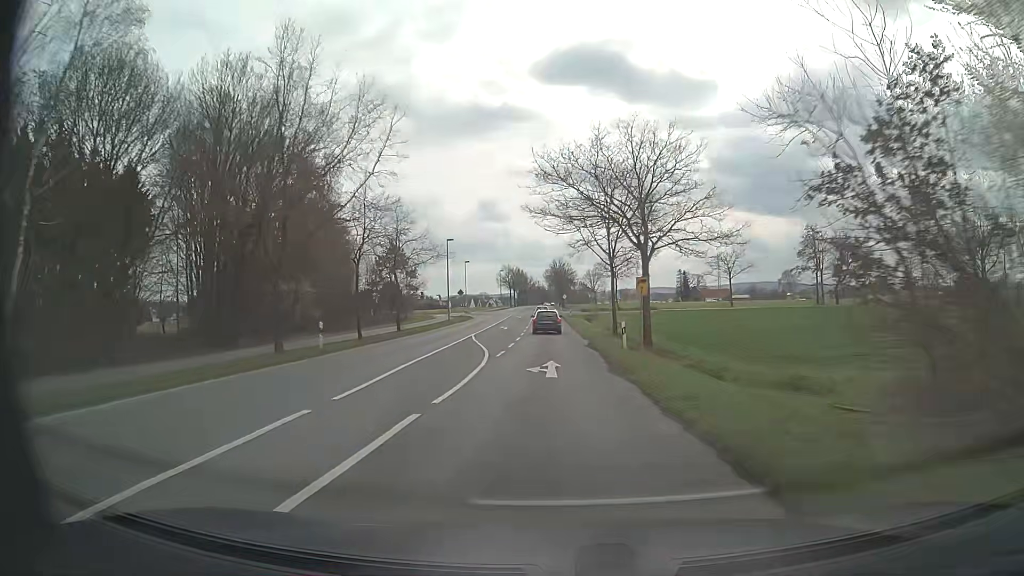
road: secondary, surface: asphalt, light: Day
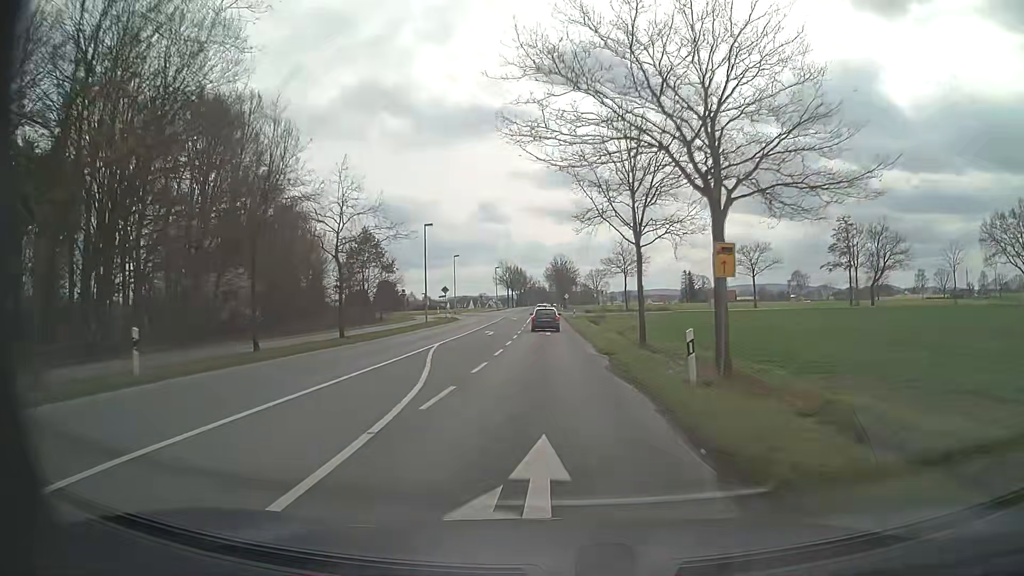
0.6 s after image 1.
(-0.1, +12.1) m; 0°
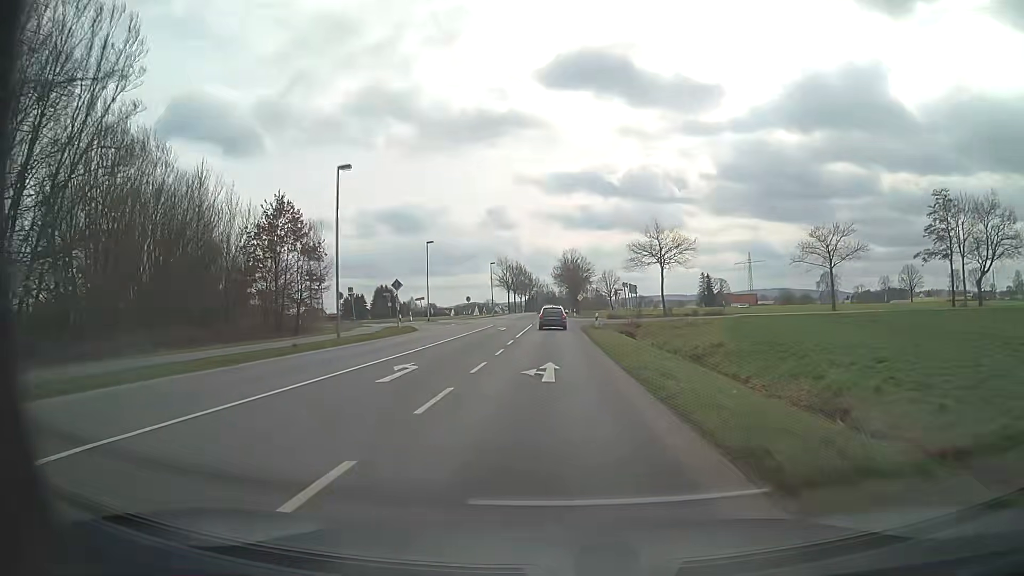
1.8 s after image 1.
(-0.2, +24.5) m; -1°
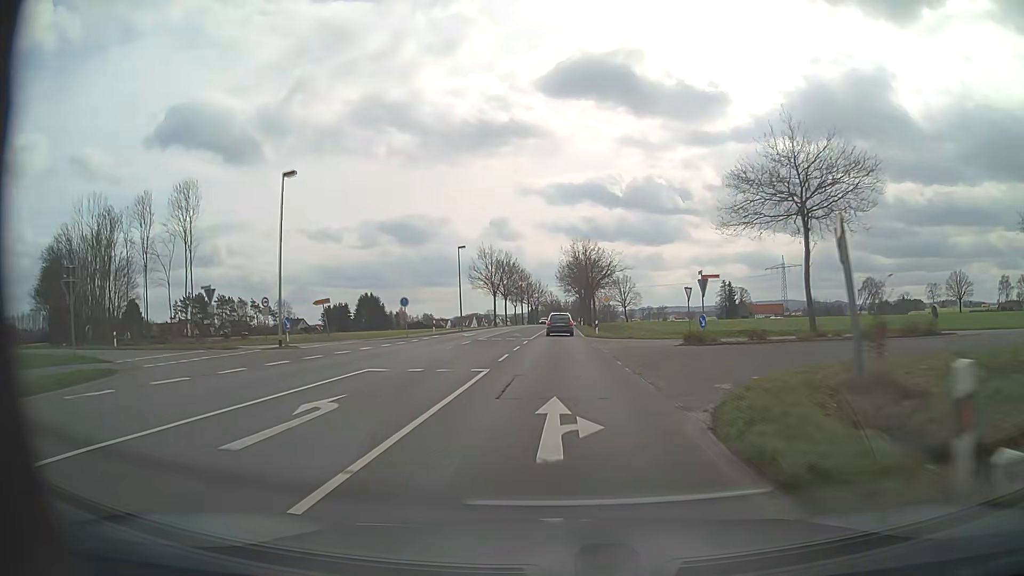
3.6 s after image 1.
(-0.2, +37.0) m; 0°
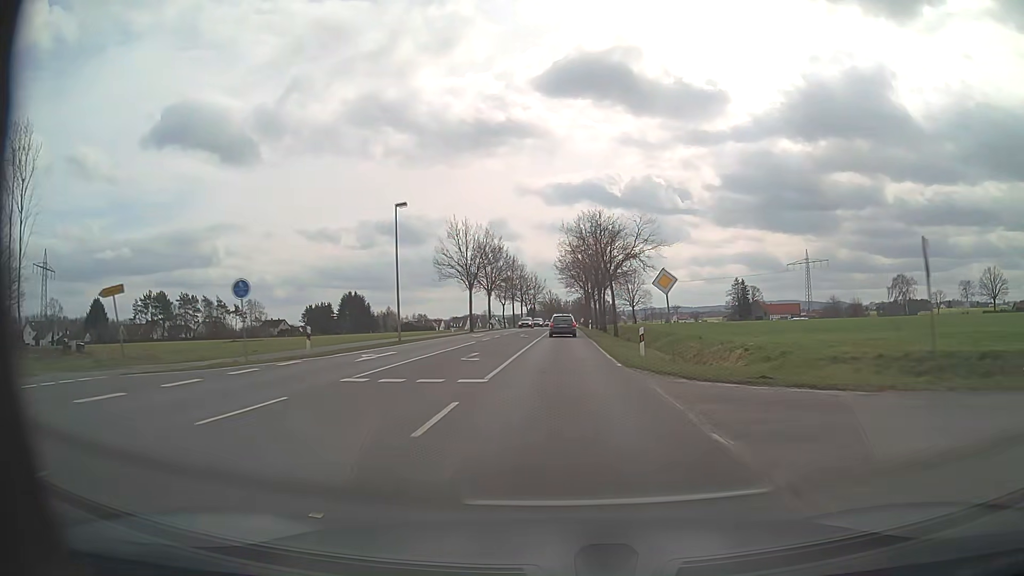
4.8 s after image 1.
(0.0, +24.5) m; 0°
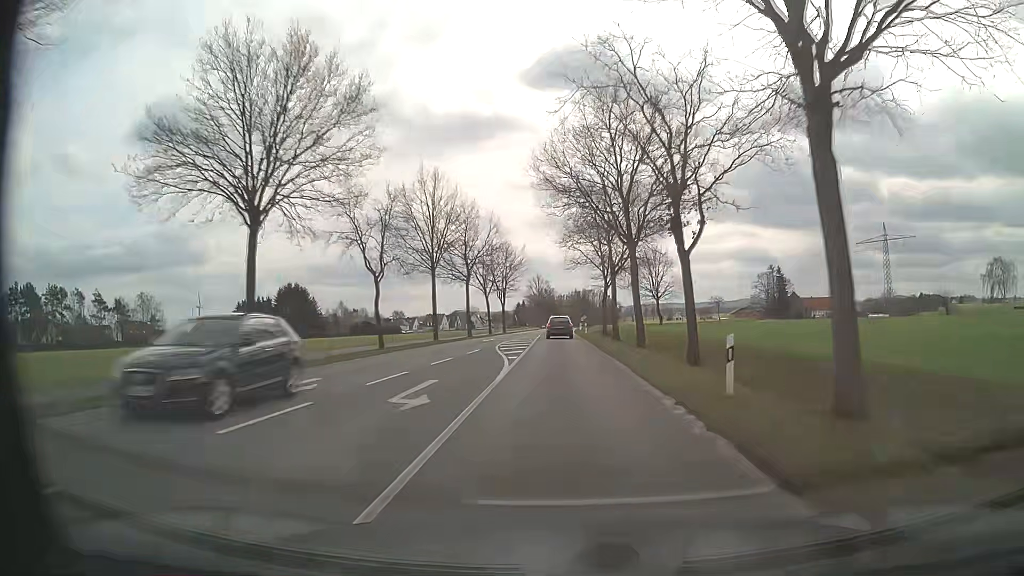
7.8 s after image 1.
(+0.5, +60.4) m; +1°
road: tertiary
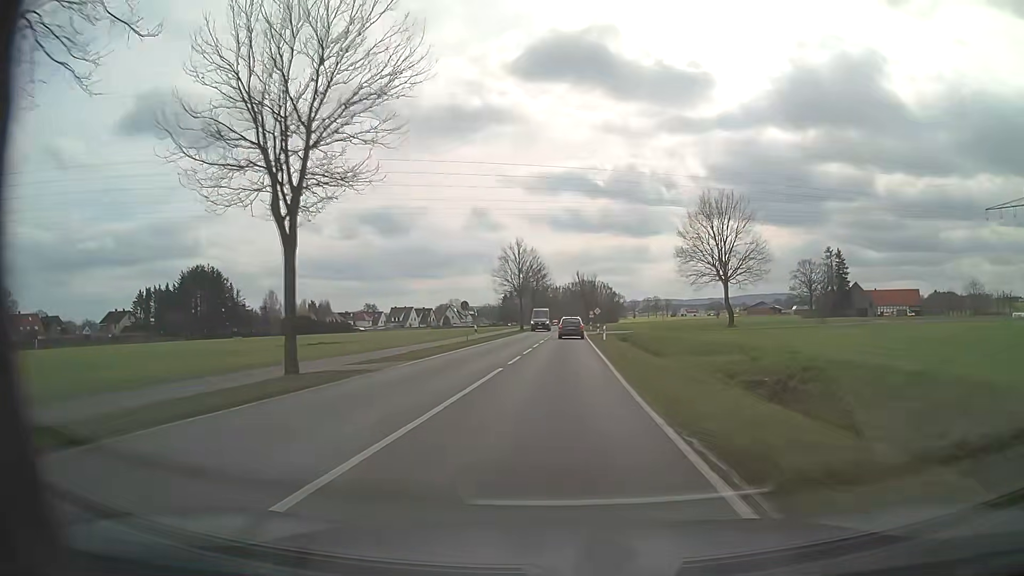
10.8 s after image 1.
(+0.1, +59.7) m; 0°
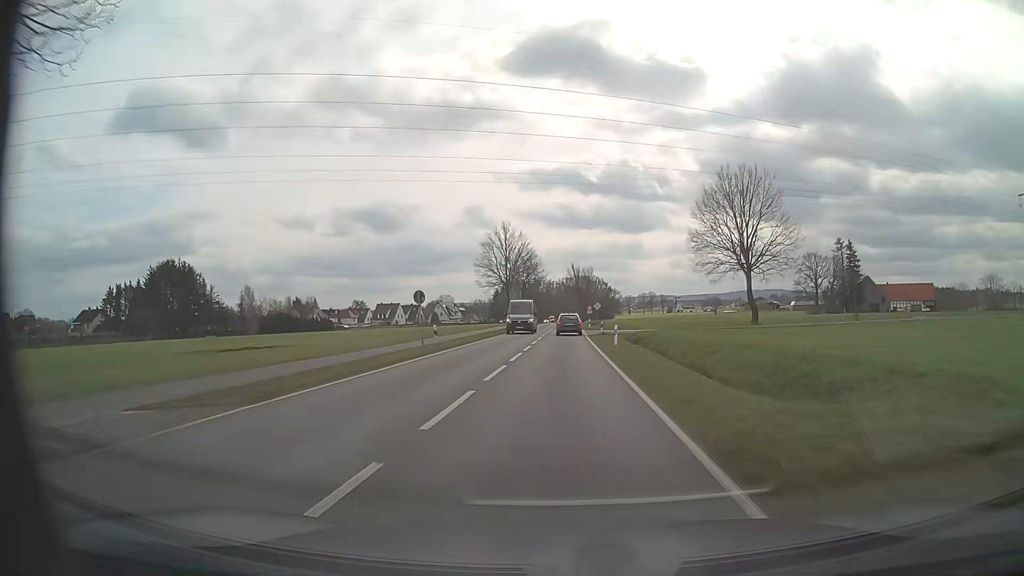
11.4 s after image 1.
(+0.1, +12.1) m; +1°
(0, +10) (0, +20) (0, +30) (0, +40) (+1, +50) (+1, +60) (+1, +70) (+1, +80) (+1, +90) (+1, +100) m
